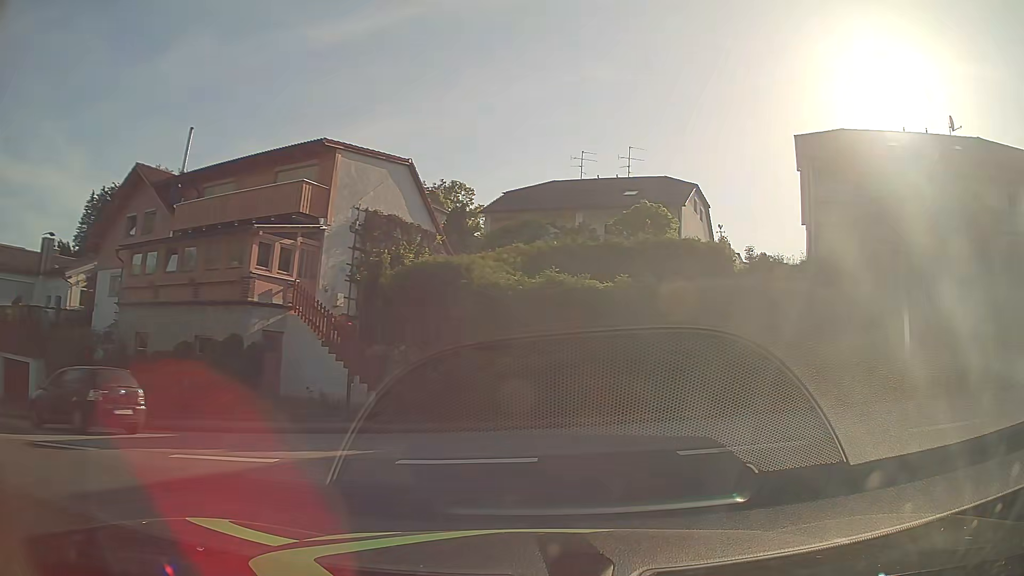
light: Day
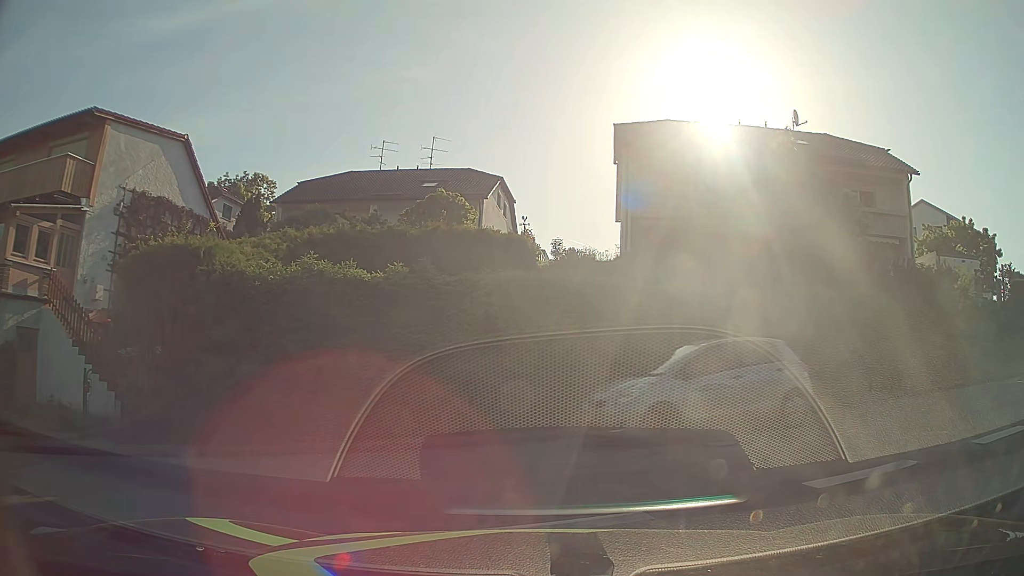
(+0.4, +2.7) m; +15°
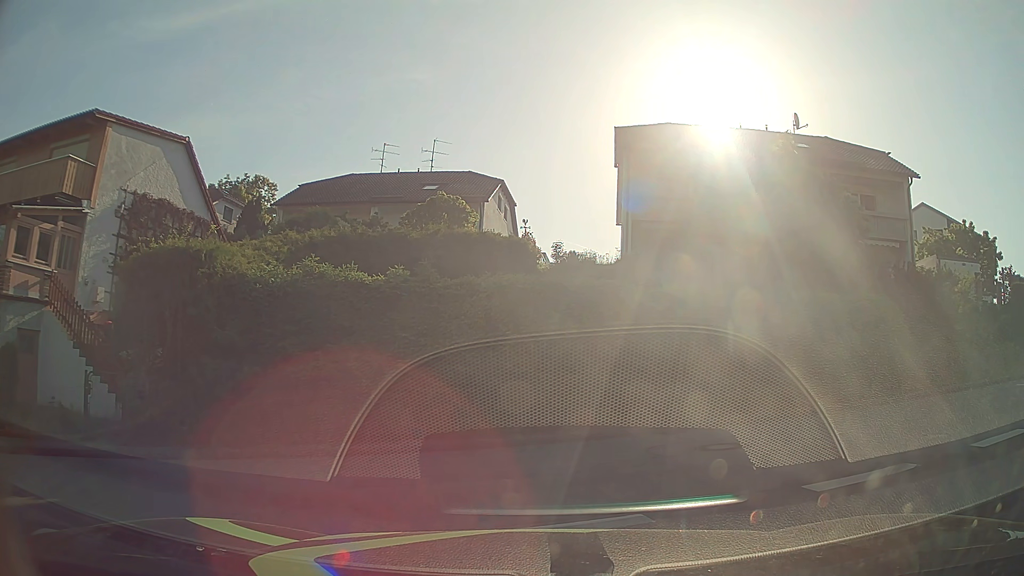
(0.0, +0.1) m; 0°
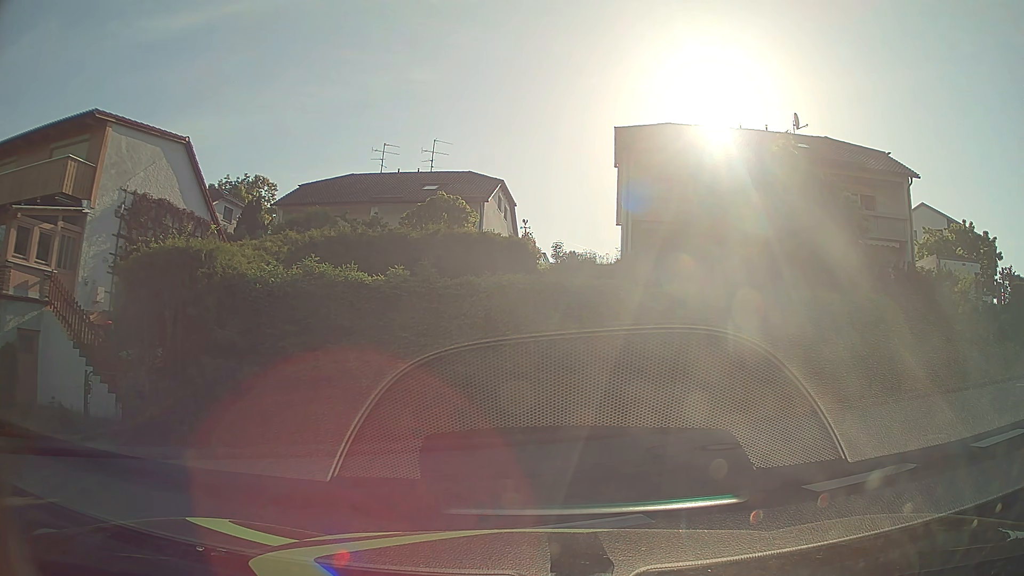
(0.0, 0.0) m; 0°
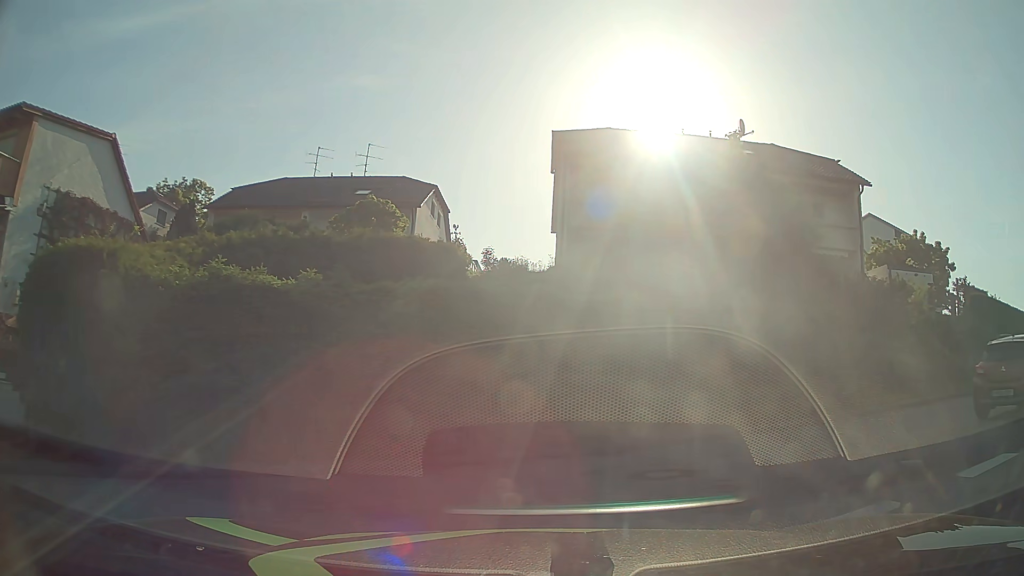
(+0.1, +1.3) m; +7°
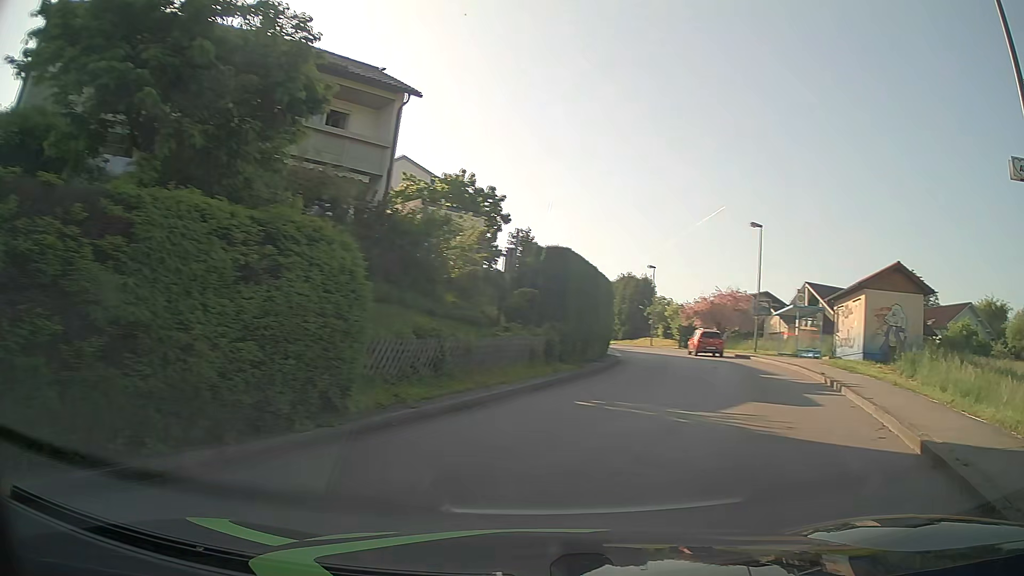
(+2.7, +7.7) m; +43°
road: unclassified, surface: asphalt
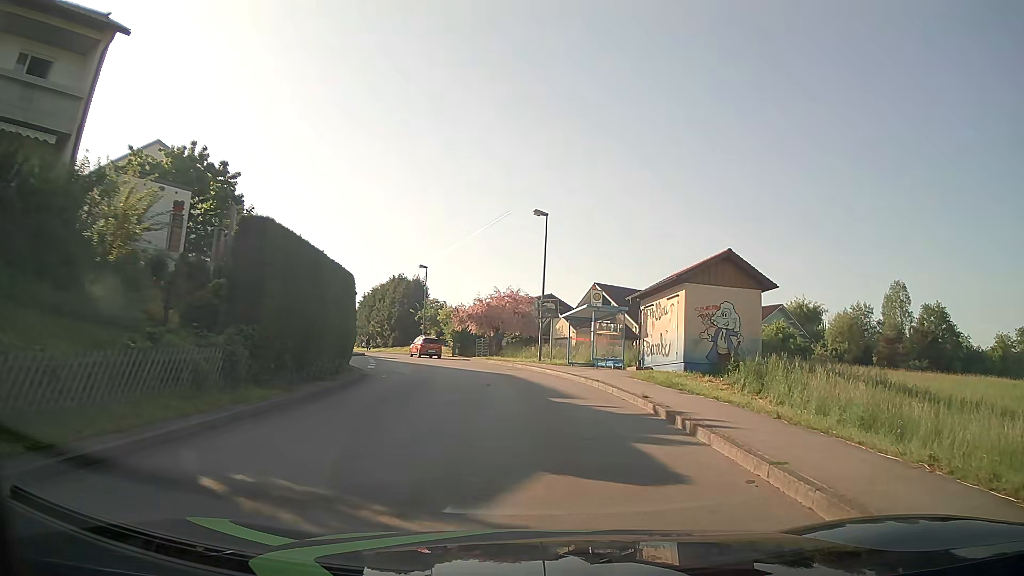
(+1.4, +6.2) m; +19°
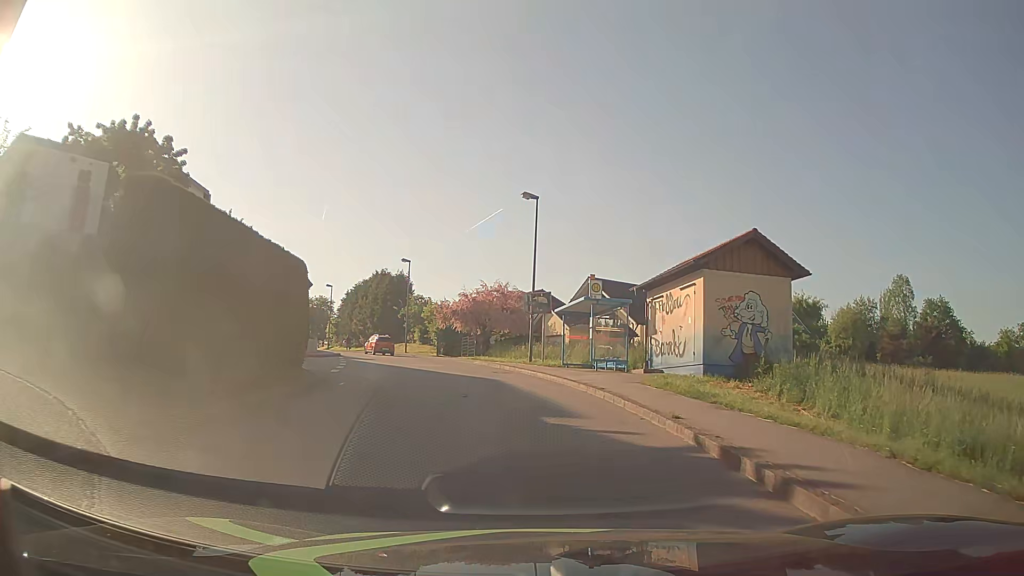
(+0.1, +4.0) m; +1°
